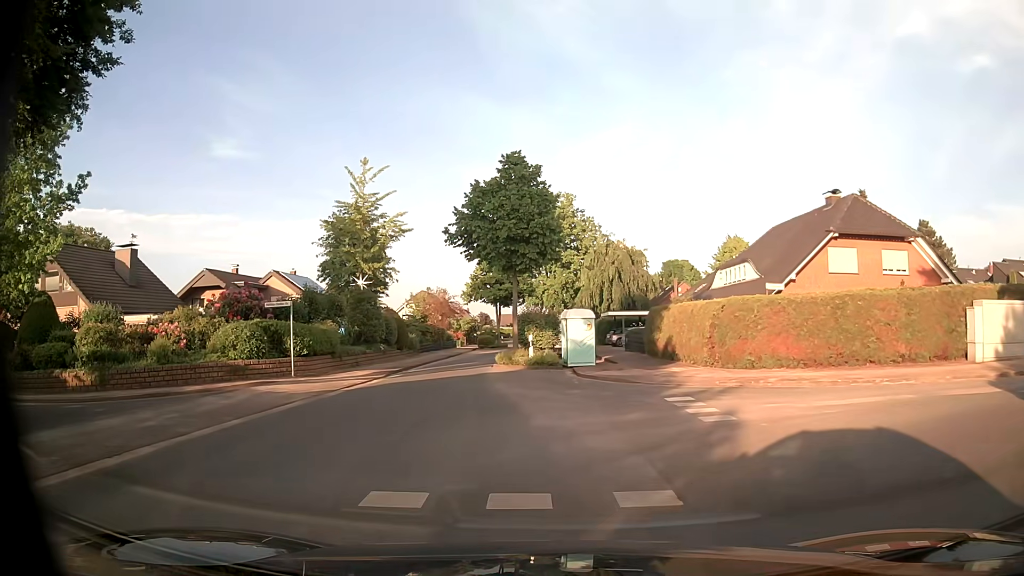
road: residential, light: Day
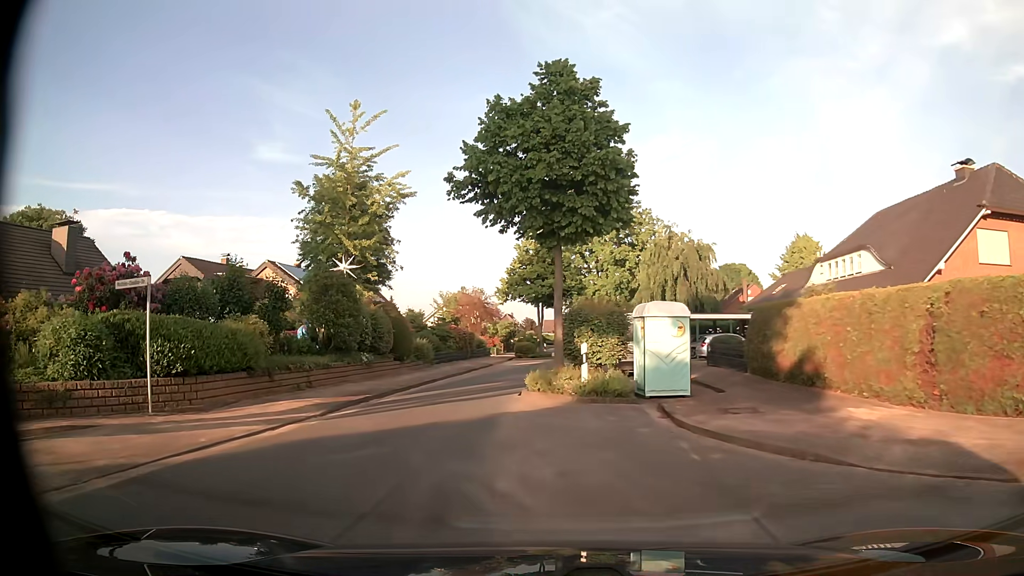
(-0.2, +10.9) m; -3°
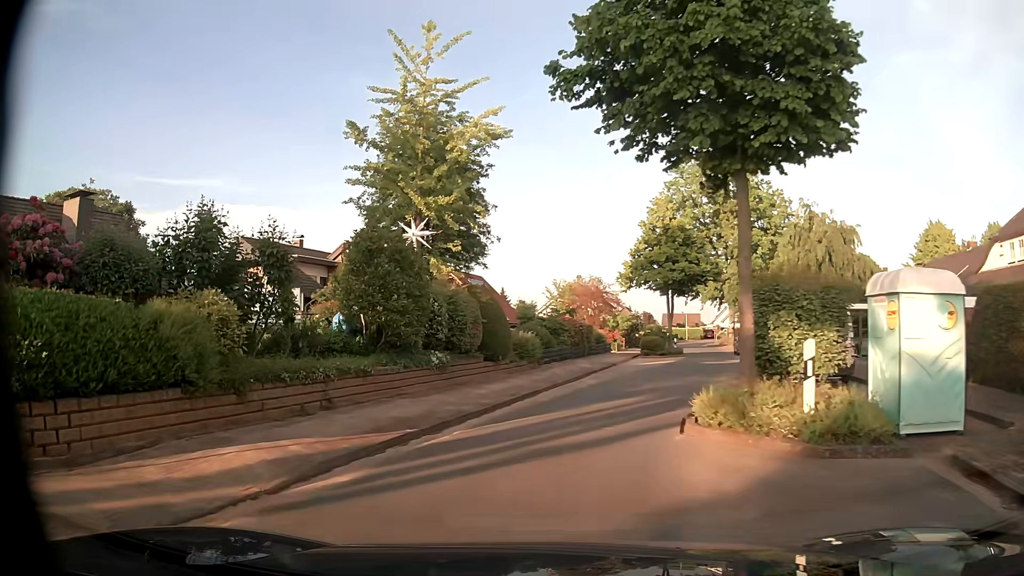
(-0.7, +7.4) m; -10°
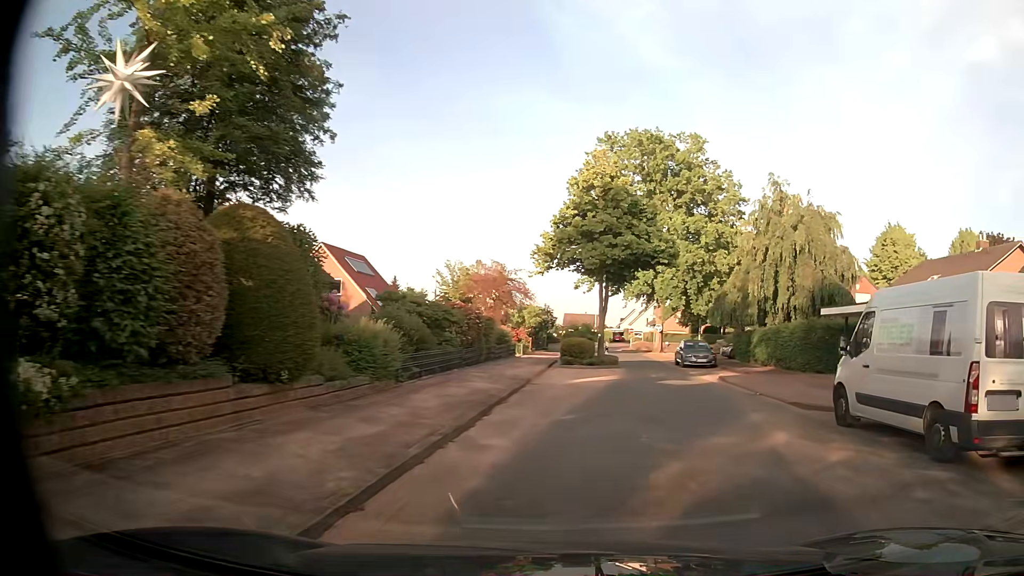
(+0.4, +11.9) m; +9°
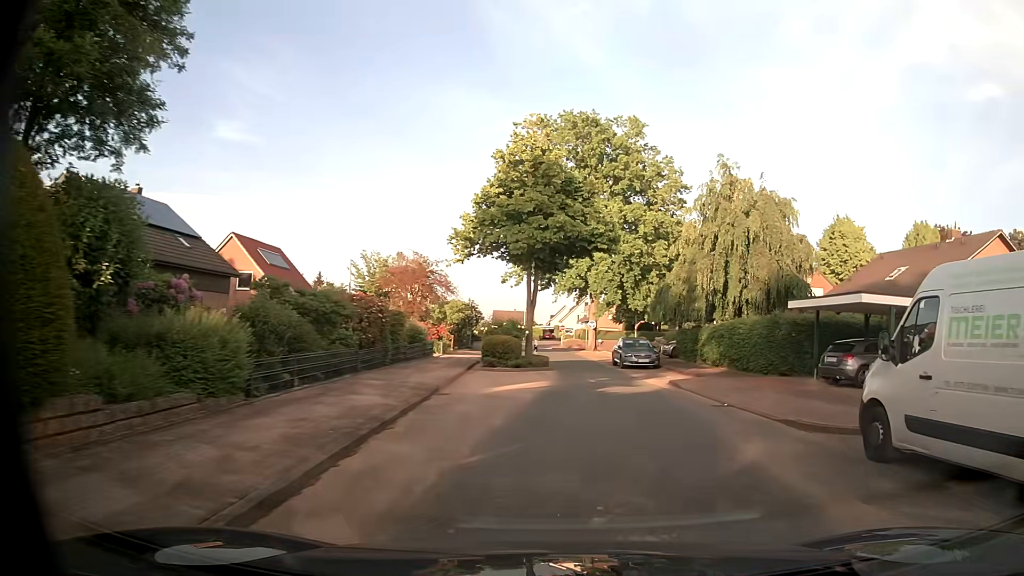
(+0.2, +4.1) m; +6°
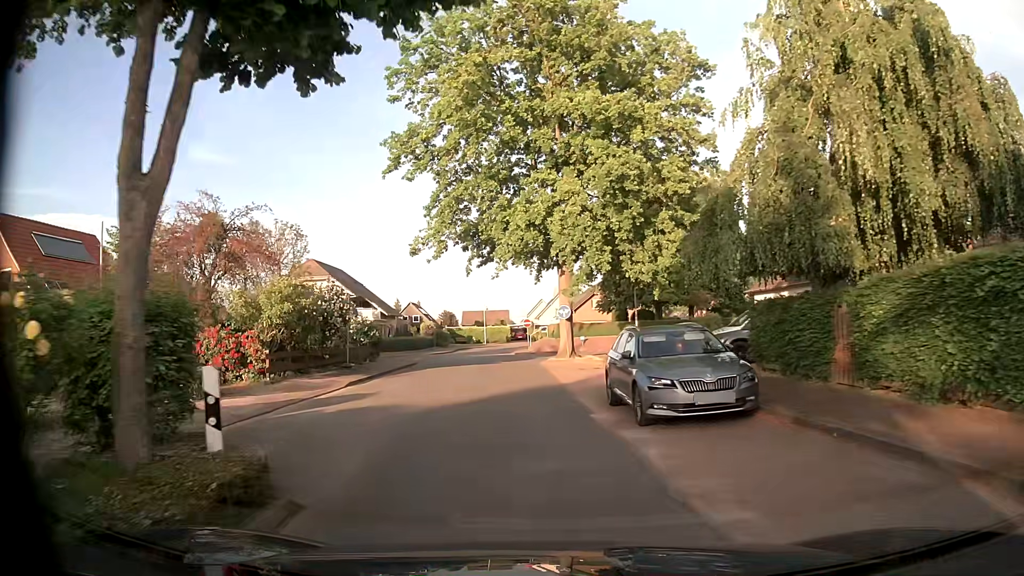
(+1.9, +22.2) m; +1°
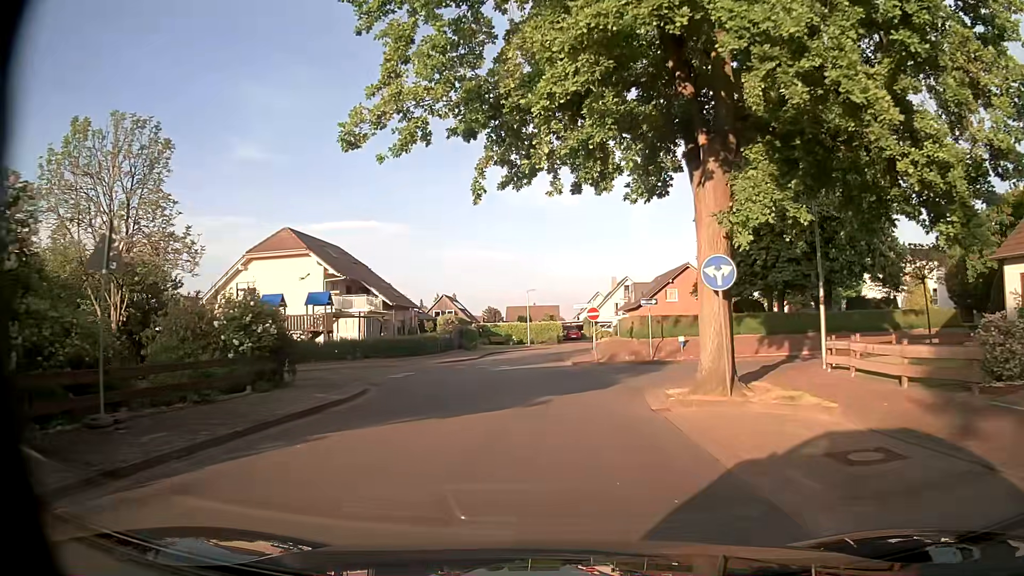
(-1.4, +19.4) m; -5°
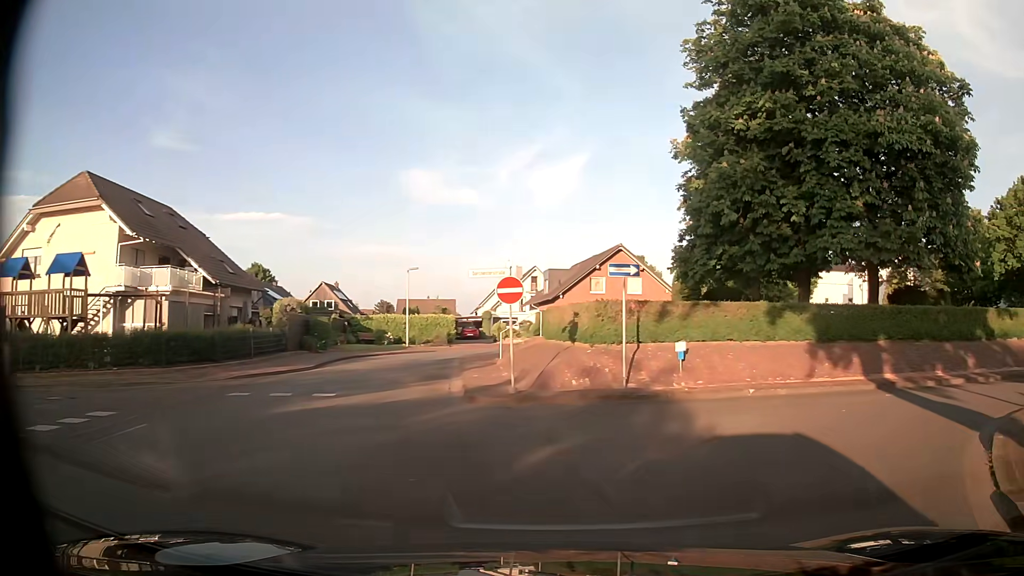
(+0.4, +15.4) m; +9°
